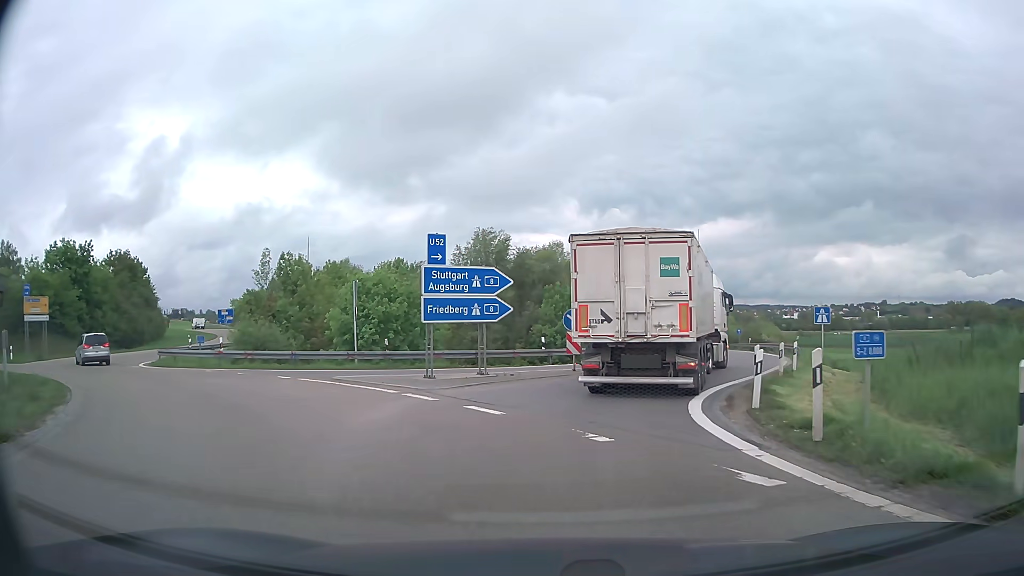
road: primary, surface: asphalt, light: Day
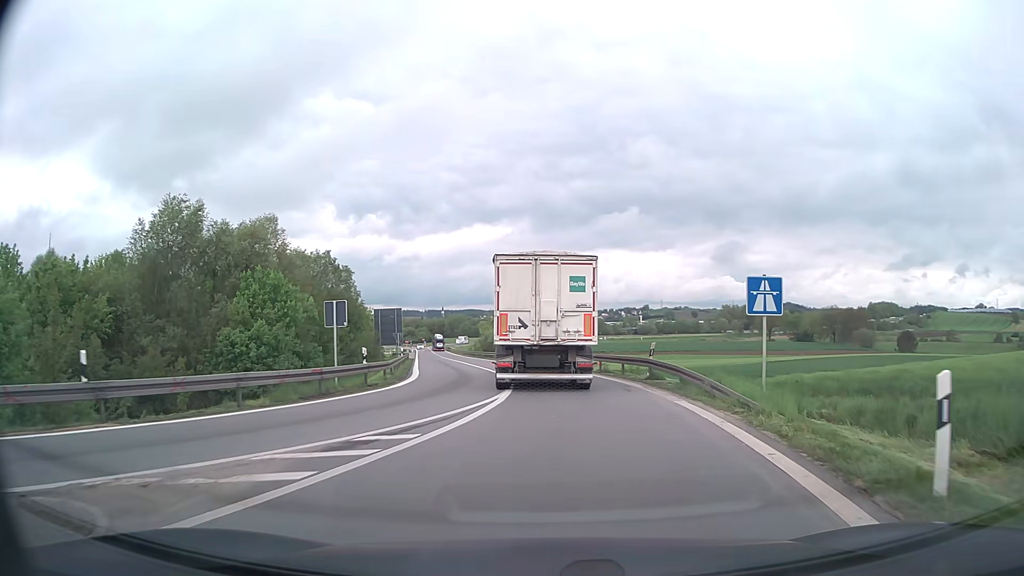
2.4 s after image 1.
(+3.6, +19.9) m; +21°
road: motorway_link
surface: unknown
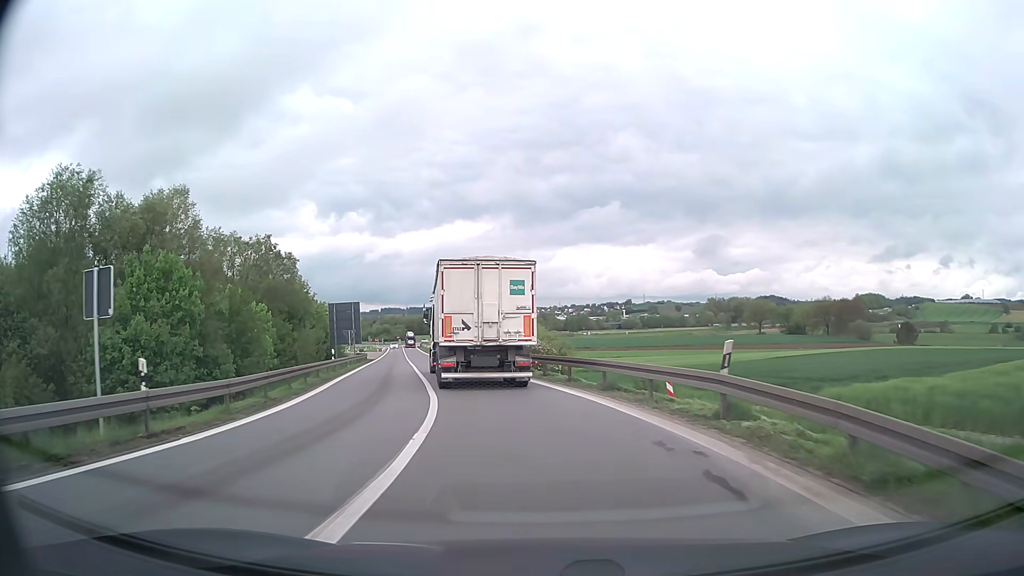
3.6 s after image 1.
(+0.4, +12.1) m; +2°
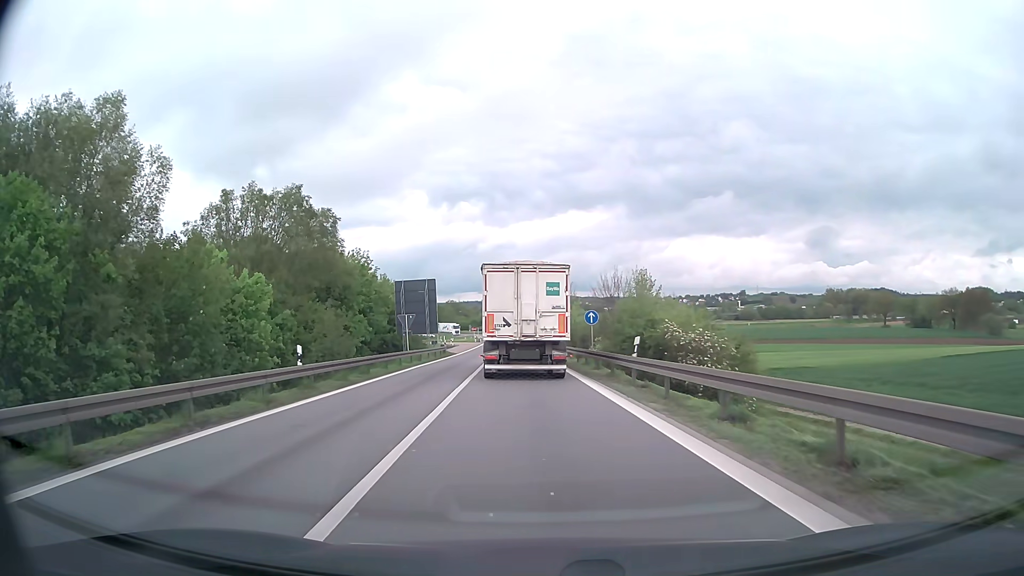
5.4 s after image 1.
(-1.7, +19.4) m; -10°
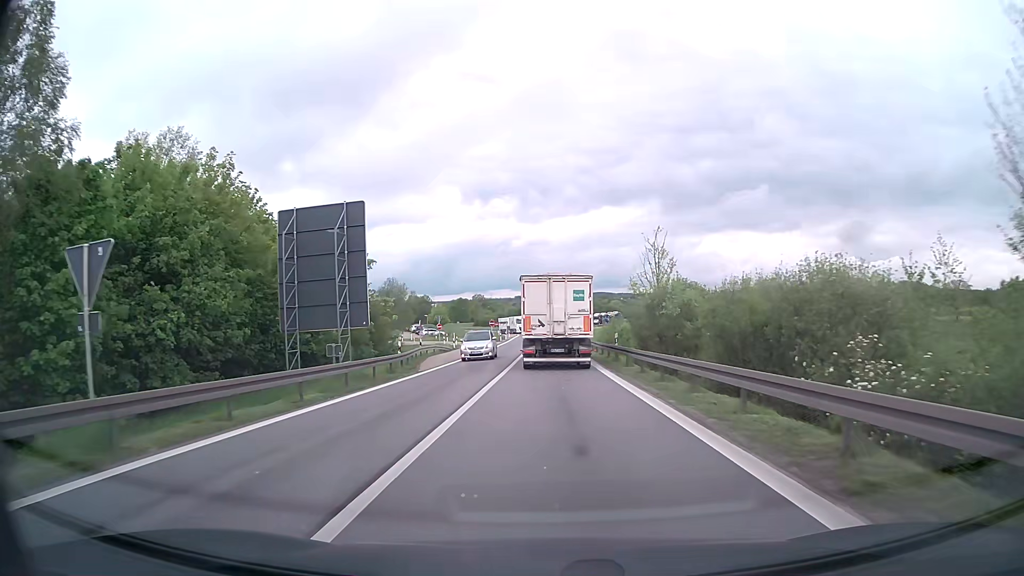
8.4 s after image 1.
(-1.6, +36.0) m; -3°
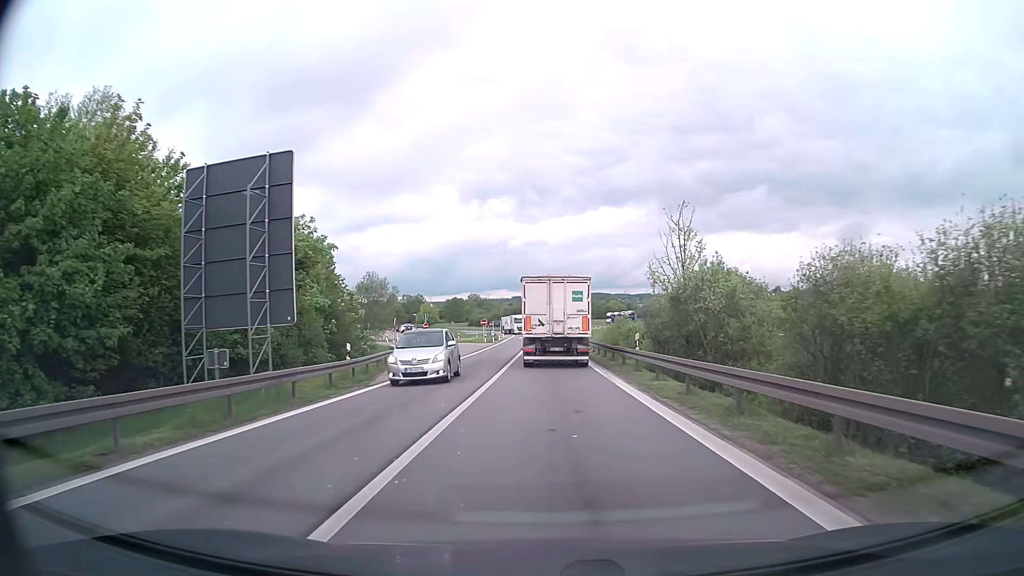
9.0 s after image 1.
(0.0, +7.9) m; 0°
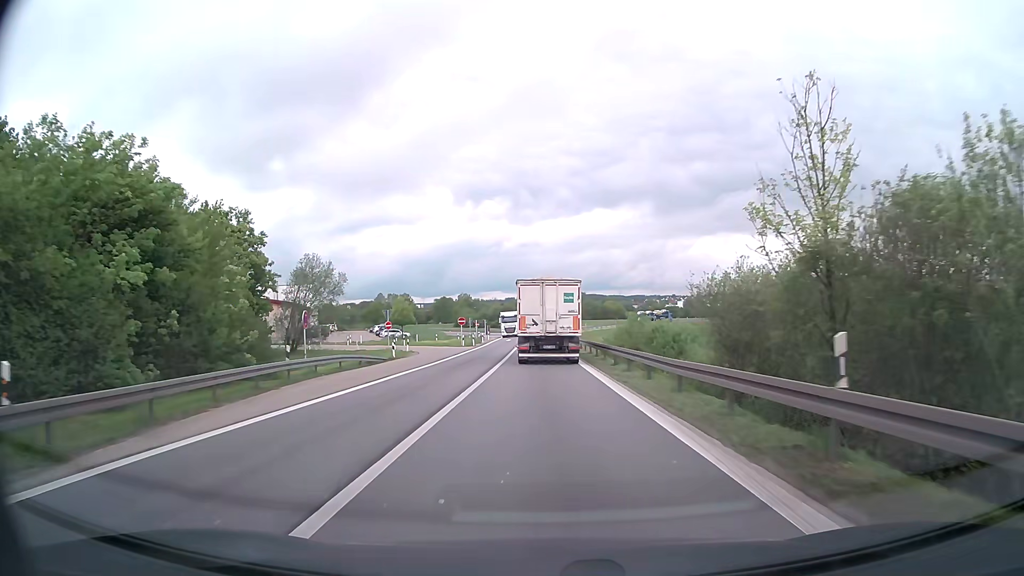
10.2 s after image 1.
(+0.1, +16.6) m; +1°
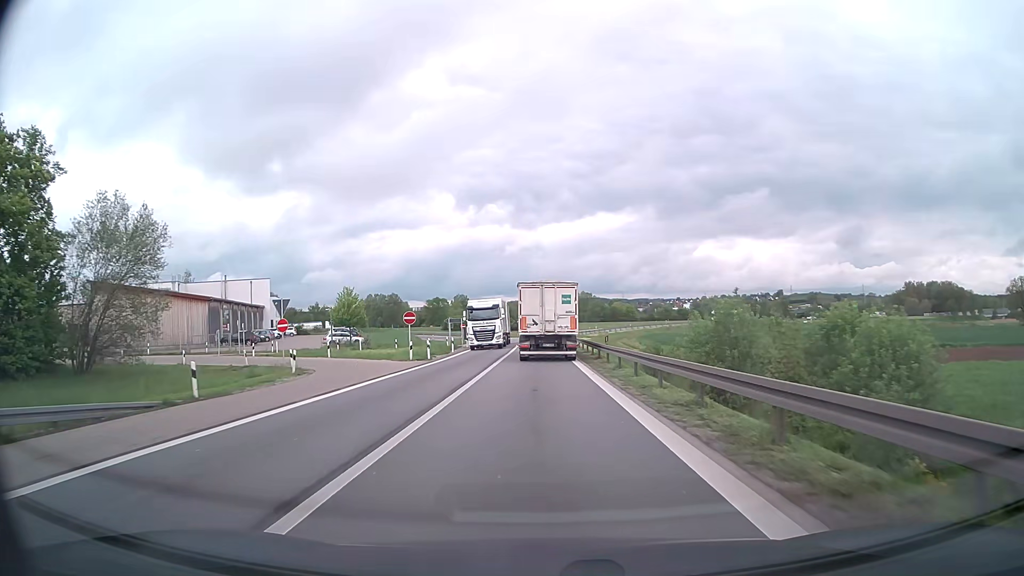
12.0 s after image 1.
(0.0, +27.2) m; 0°
(0, +10) (0, +20) (0, +30) (0, +40) (-1, +50) (-1, +60) (-1, +70) (-1, +80) (-1, +90) (0, +100) m
